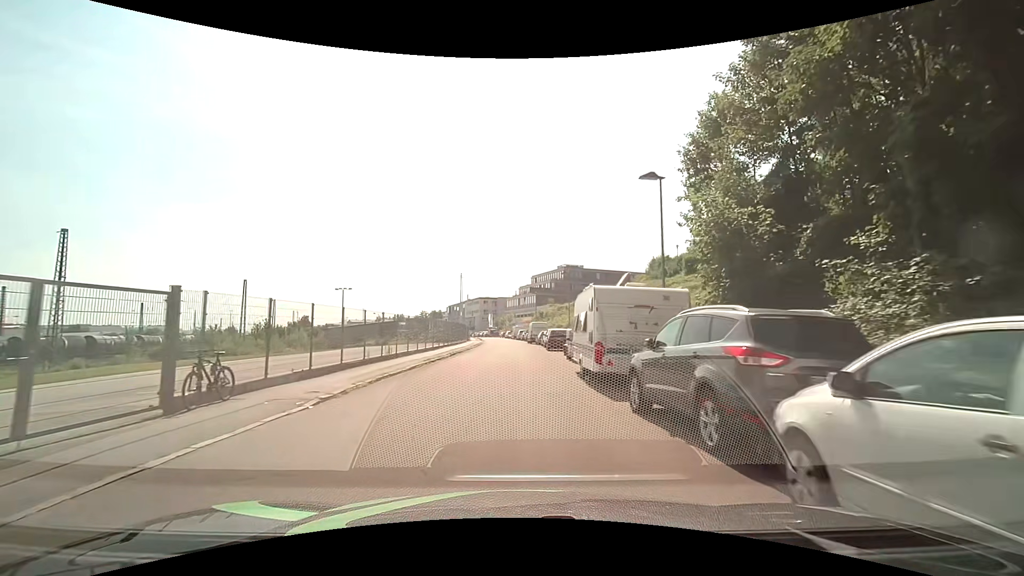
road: residential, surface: asphalt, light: Day
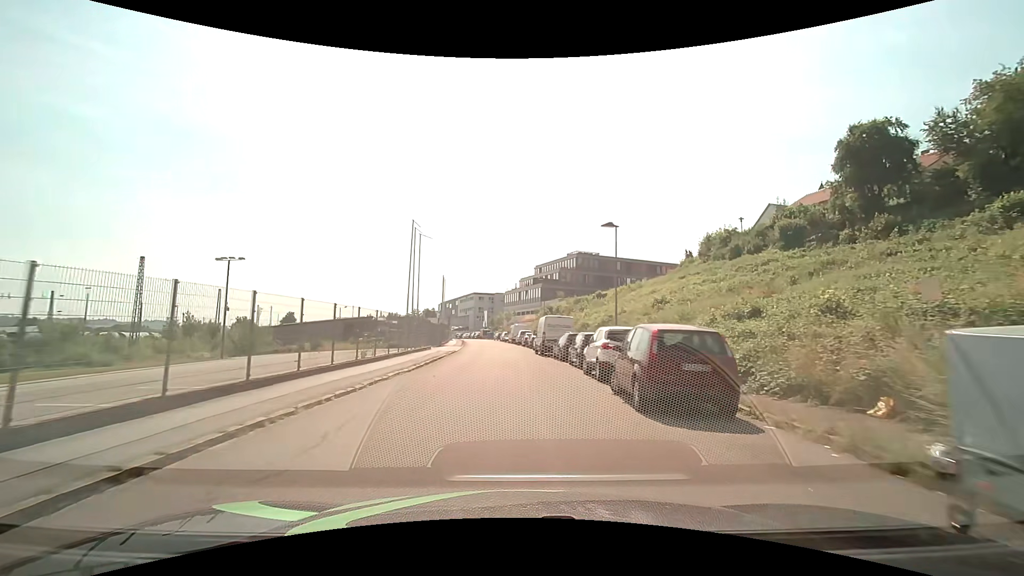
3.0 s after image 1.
(-0.1, +26.7) m; 0°
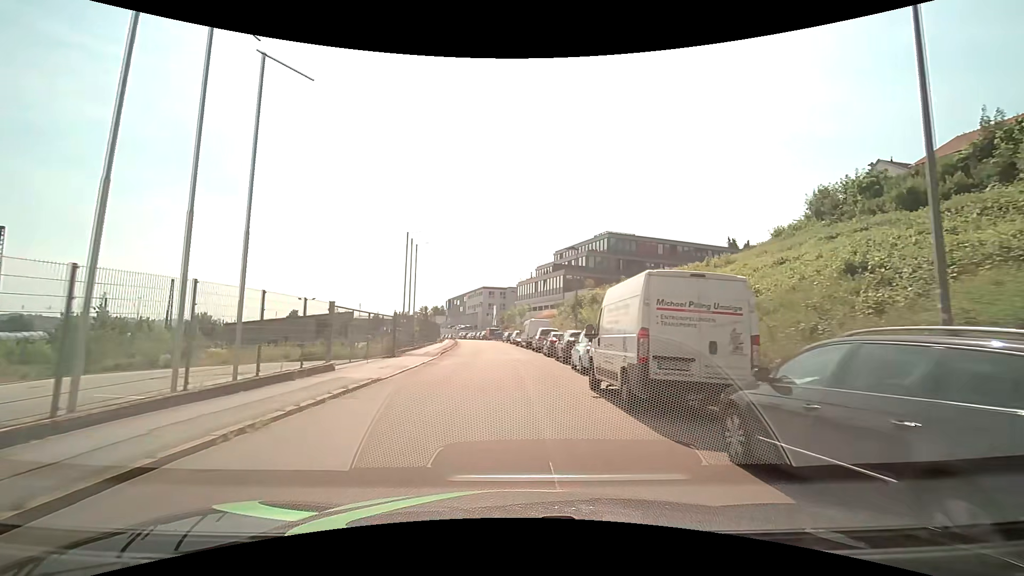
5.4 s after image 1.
(-0.2, +22.3) m; -2°
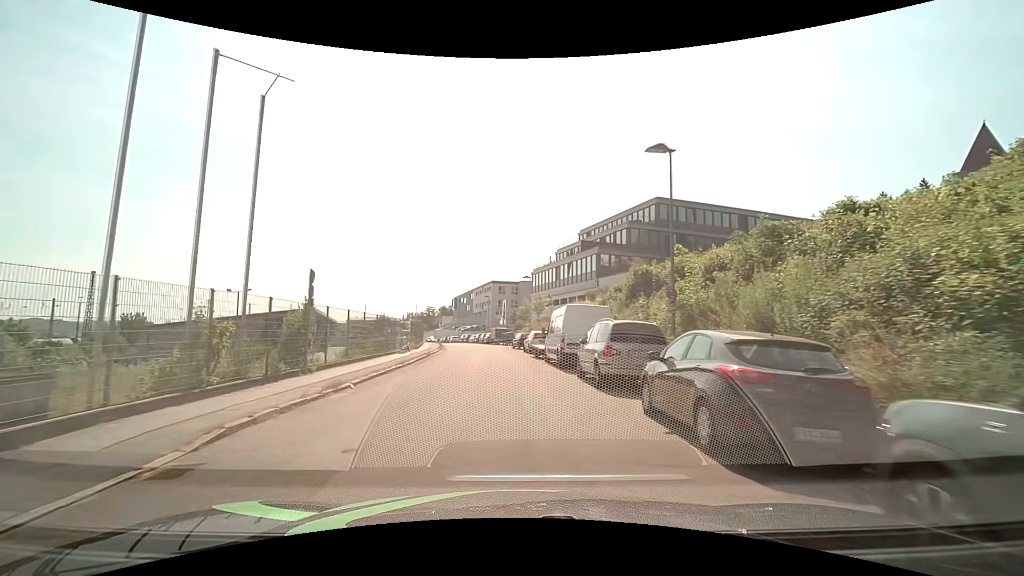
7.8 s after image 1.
(-0.3, +22.5) m; -2°
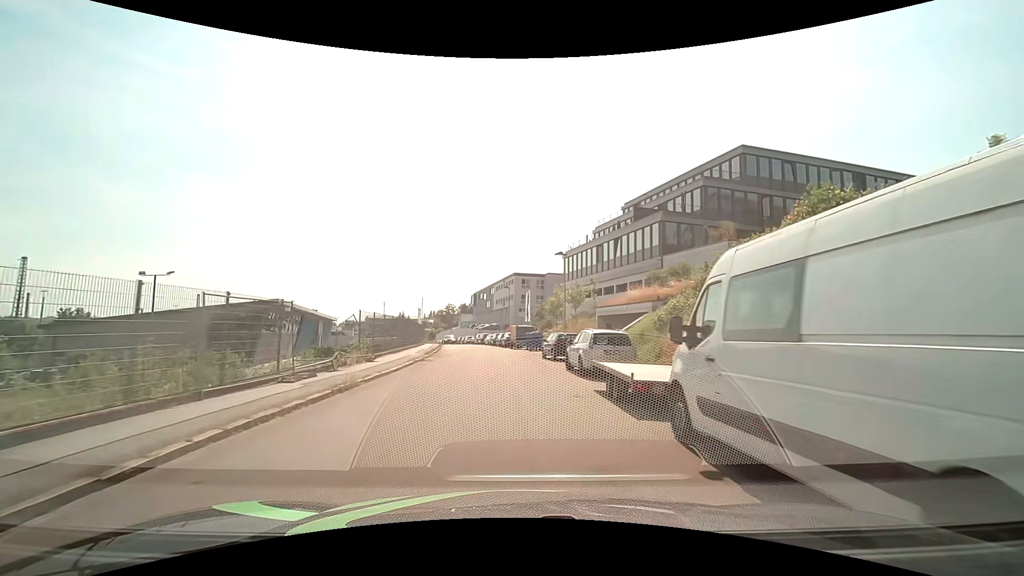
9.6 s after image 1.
(-0.4, +17.0) m; -3°
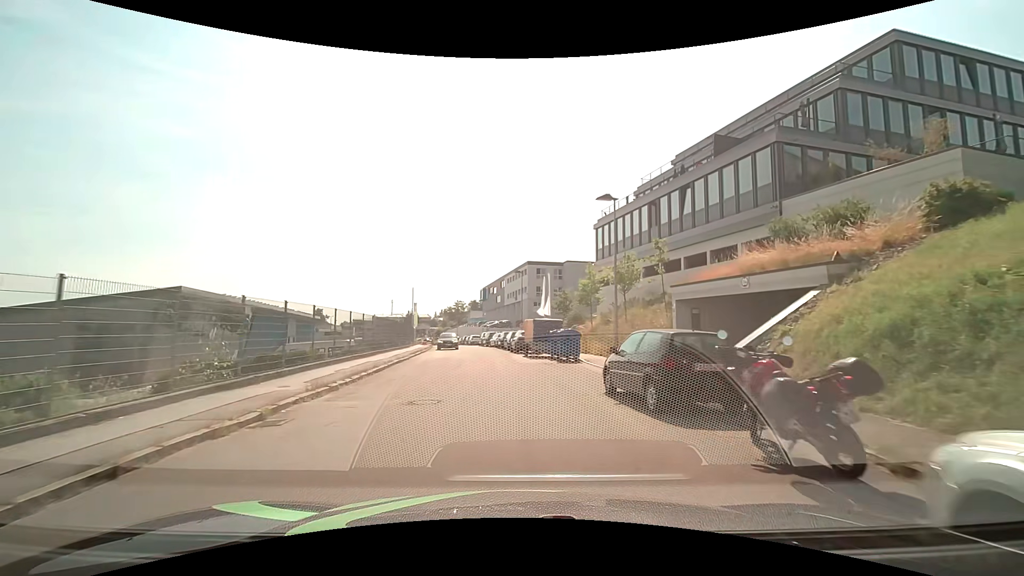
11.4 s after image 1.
(-0.2, +16.5) m; -2°
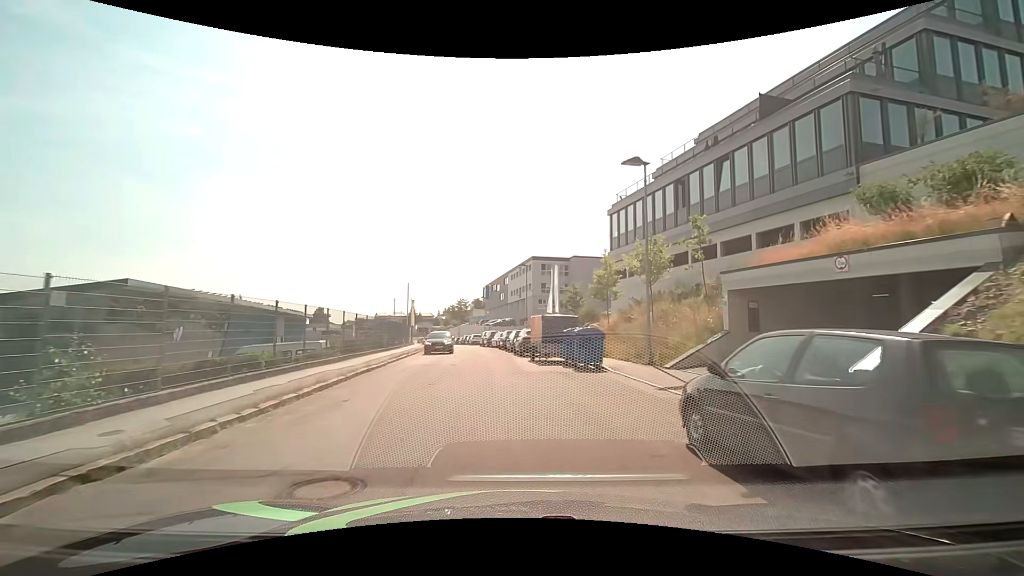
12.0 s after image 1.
(0.0, +5.1) m; 0°
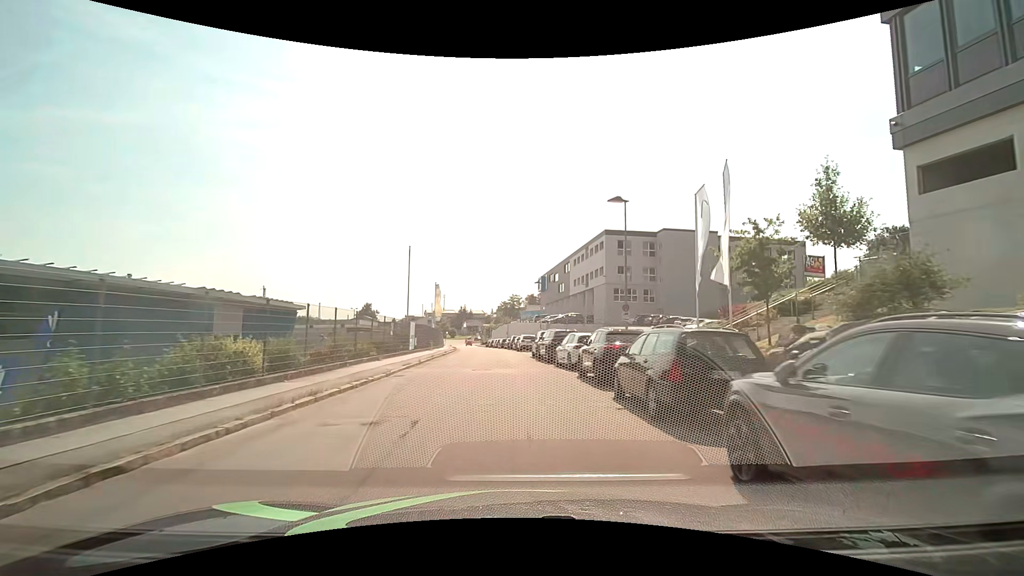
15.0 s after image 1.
(-1.6, +25.4) m; -6°
(0, +10) (0, +20) (-1, +30) (-2, +40) (-2, +50) (-3, +60) (-5, +70) (-6, +80) (-7, +90) (-9, +100) m
